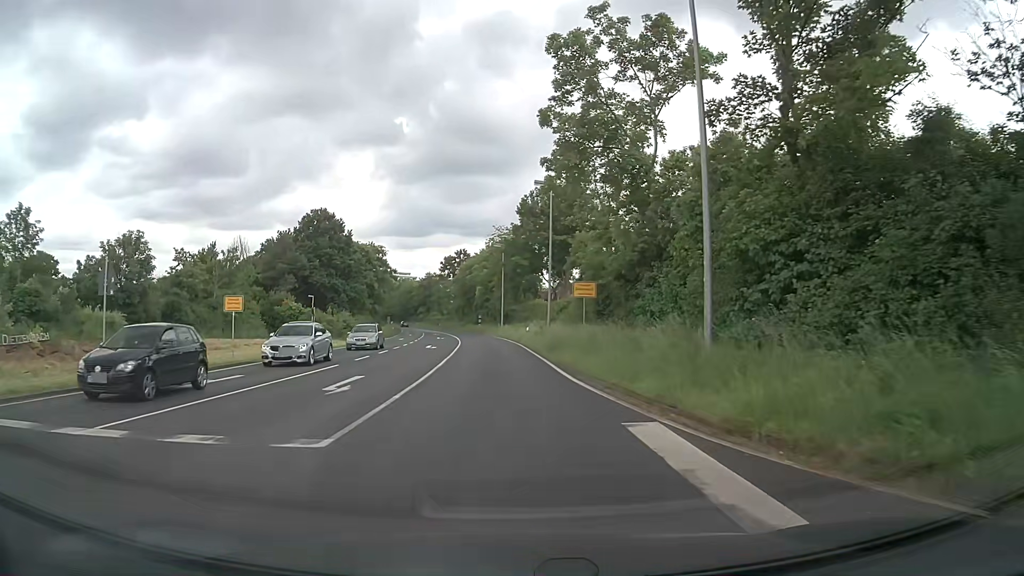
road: primary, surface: asphalt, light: Day
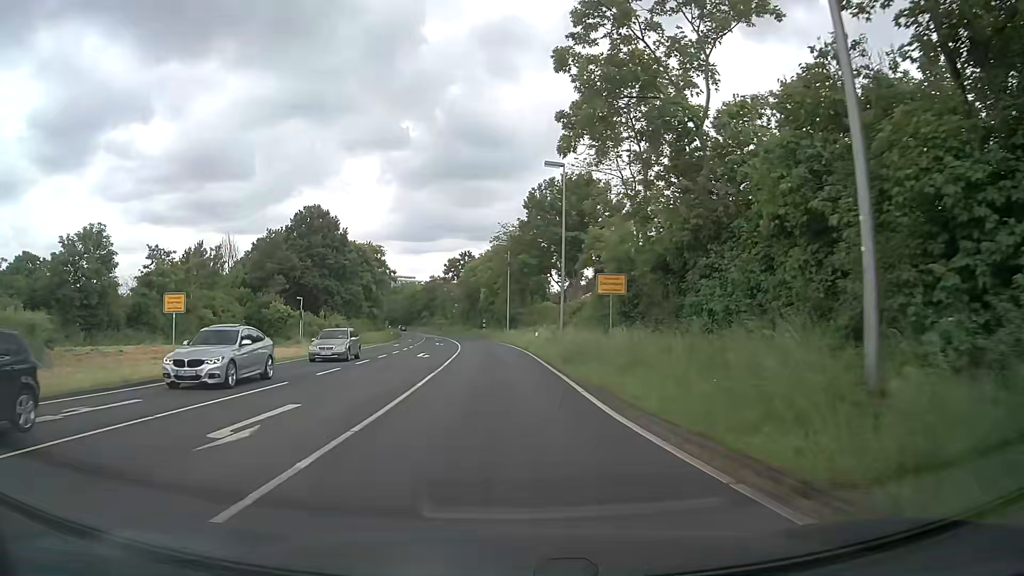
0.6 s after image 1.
(0.0, +6.1) m; 0°
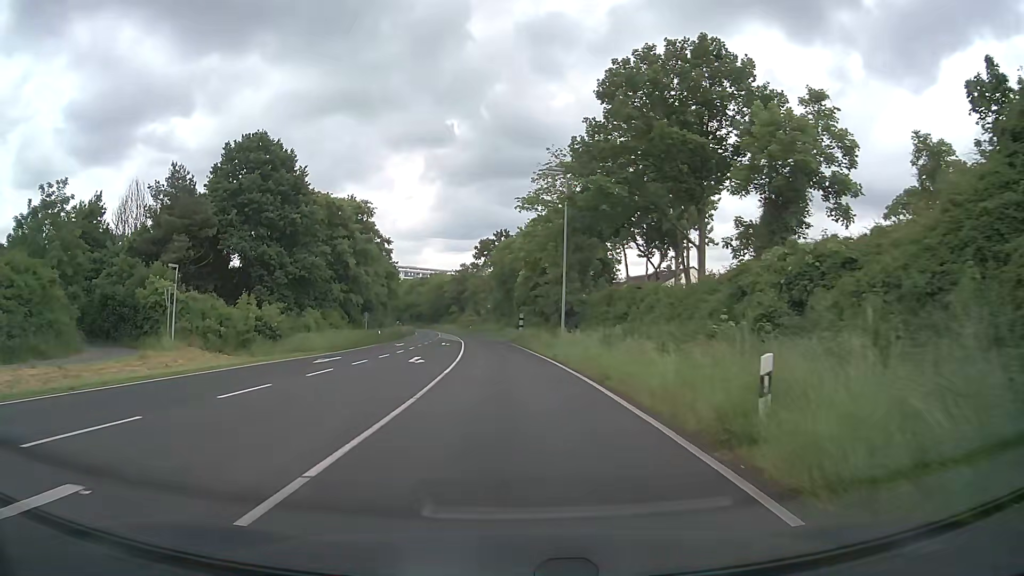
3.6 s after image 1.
(-0.9, +32.6) m; -4°
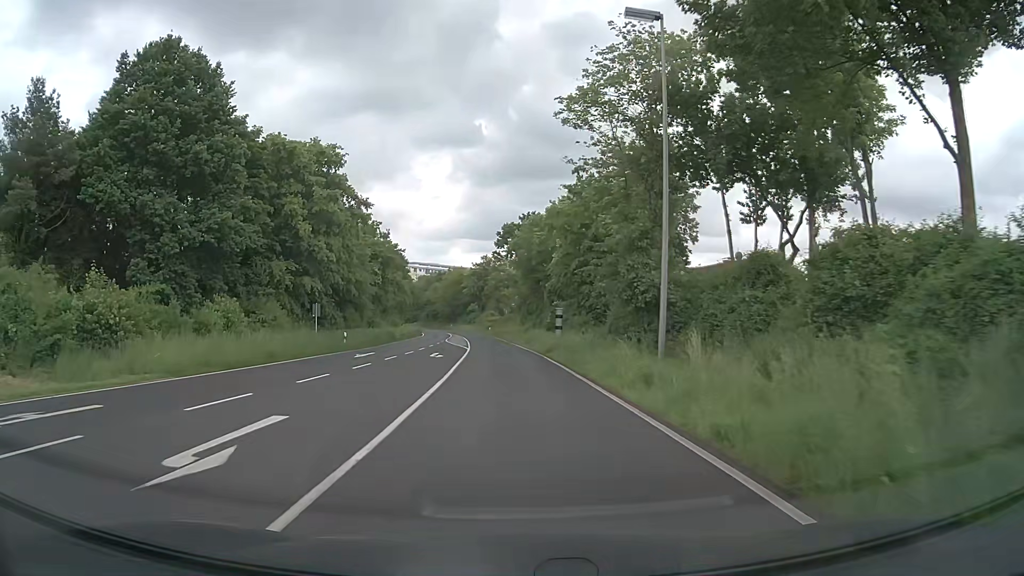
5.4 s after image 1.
(-0.4, +20.4) m; -2°
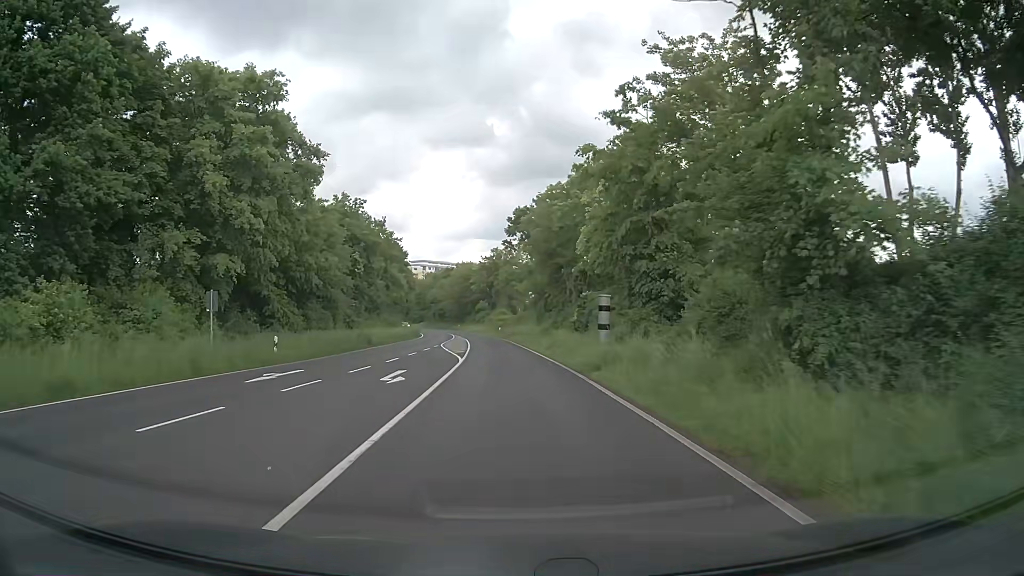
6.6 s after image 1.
(-0.1, +14.2) m; -1°
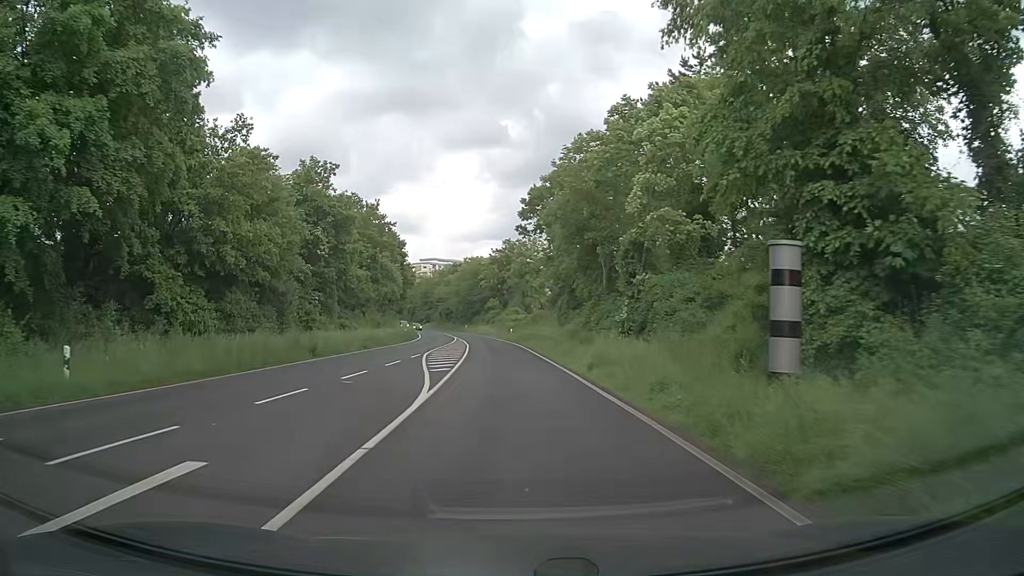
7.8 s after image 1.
(-0.2, +14.7) m; -1°
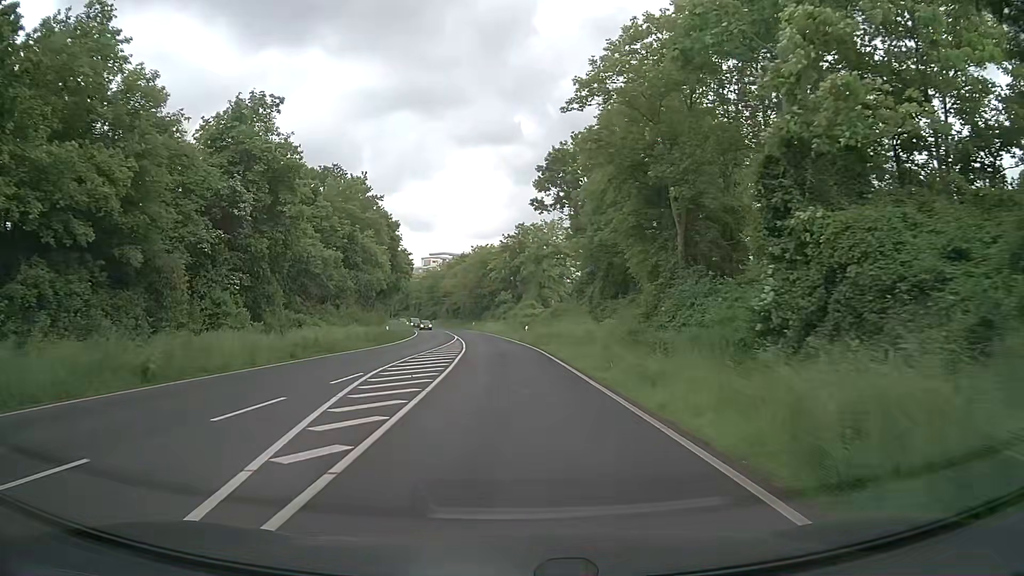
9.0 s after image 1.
(-0.4, +15.0) m; -3°
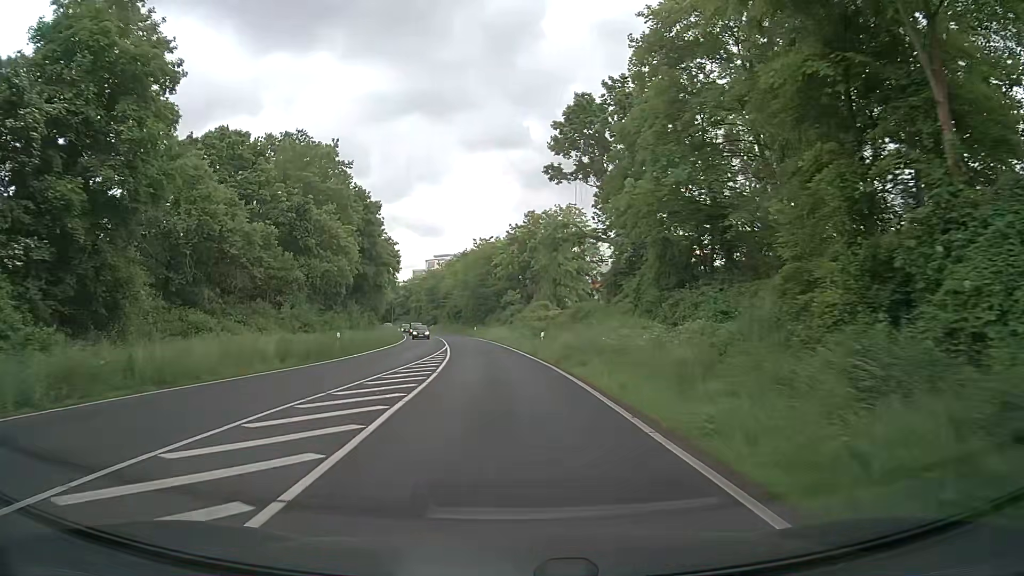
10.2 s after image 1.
(+0.2, +15.3) m; 0°
(0, +10) (0, +20) (-1, +30) (-2, +40) (-3, +50) (-4, +60) (-5, +70) (-7, +80) (-9, +89) (-11, +99) m
